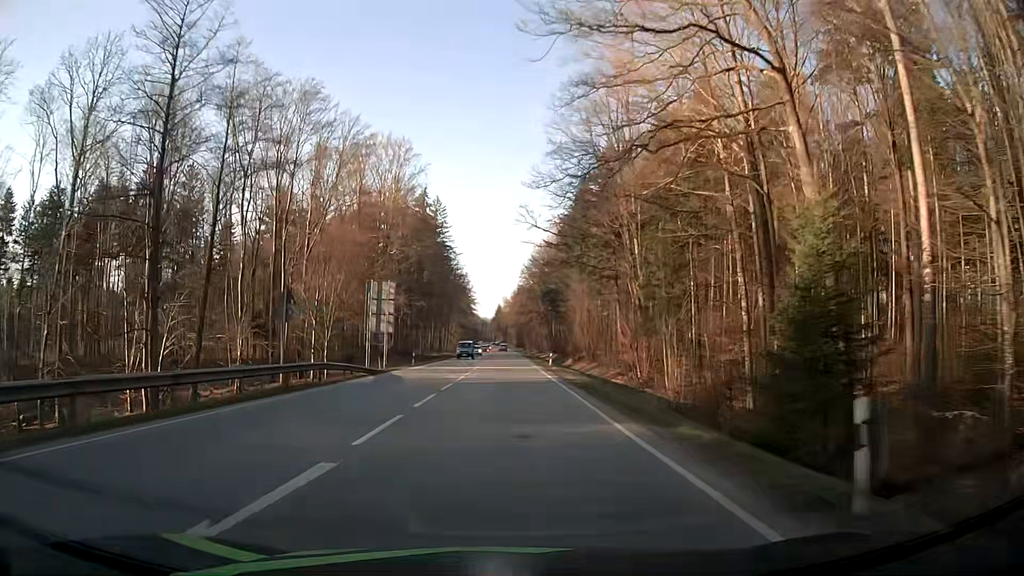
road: secondary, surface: asphalt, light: Day
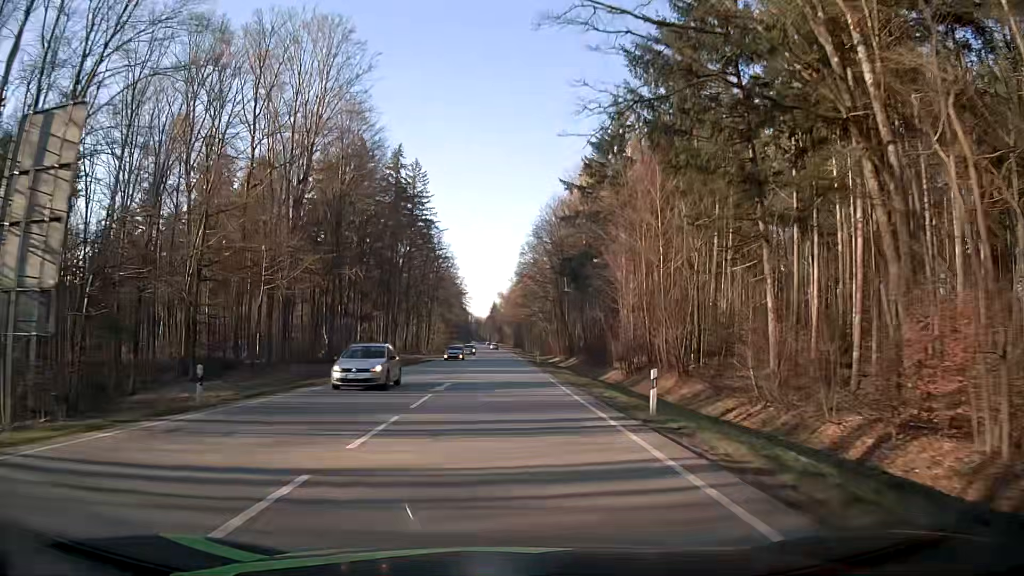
(+0.1, +36.5) m; 0°
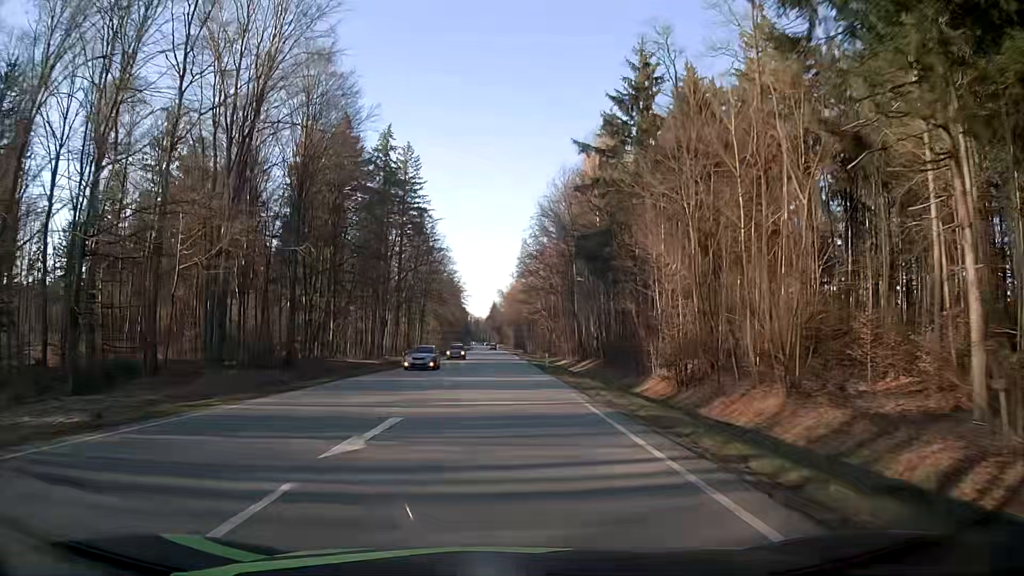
(0.0, +12.6) m; 0°
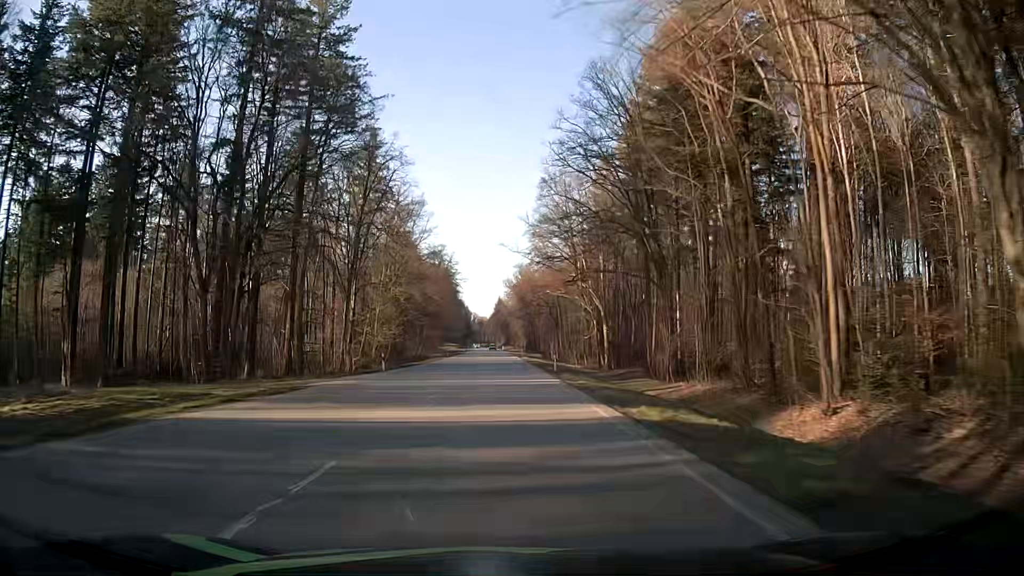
(-0.1, +65.6) m; -1°
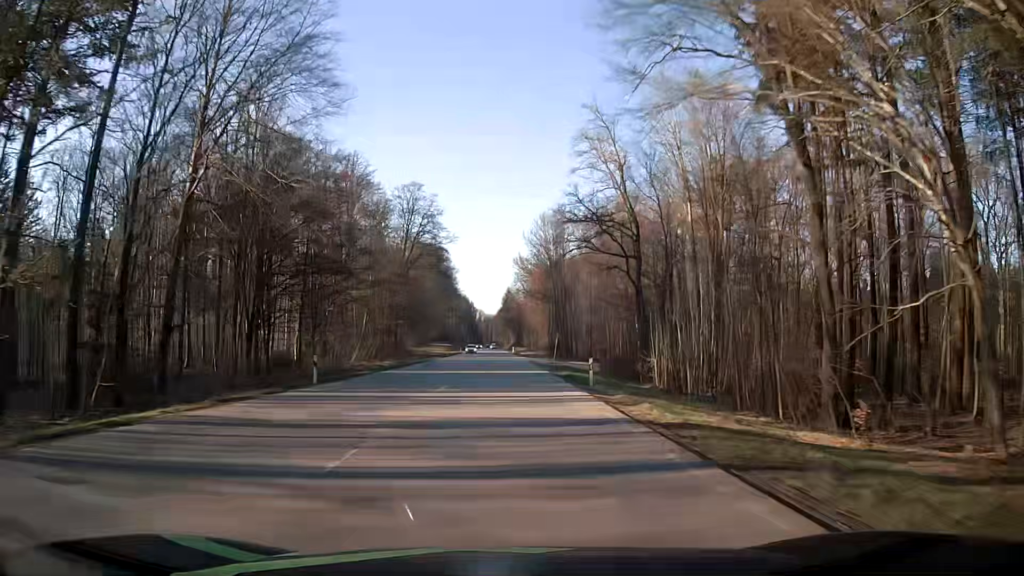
(-0.3, +69.3) m; -1°
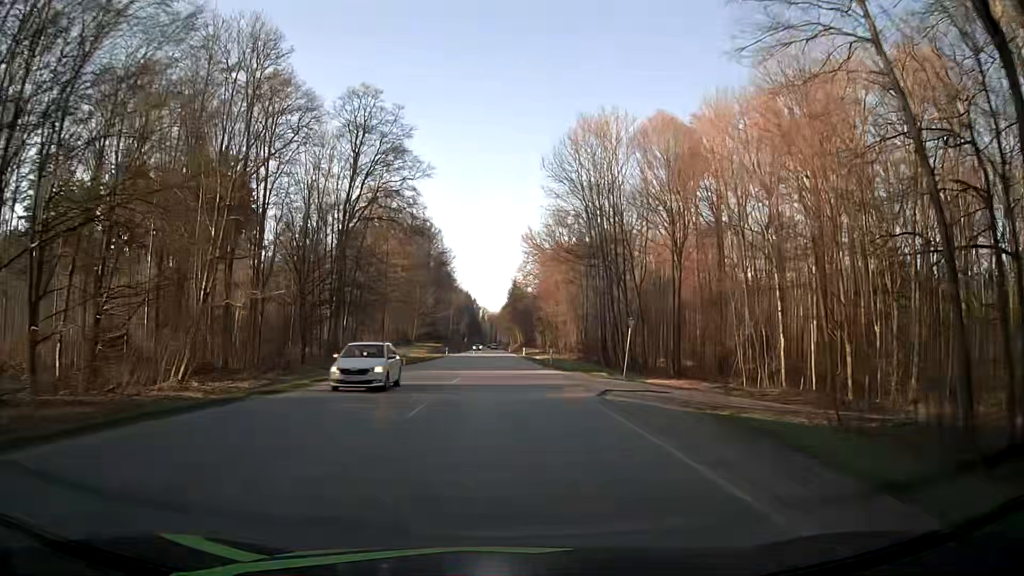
(-0.1, +43.1) m; 0°
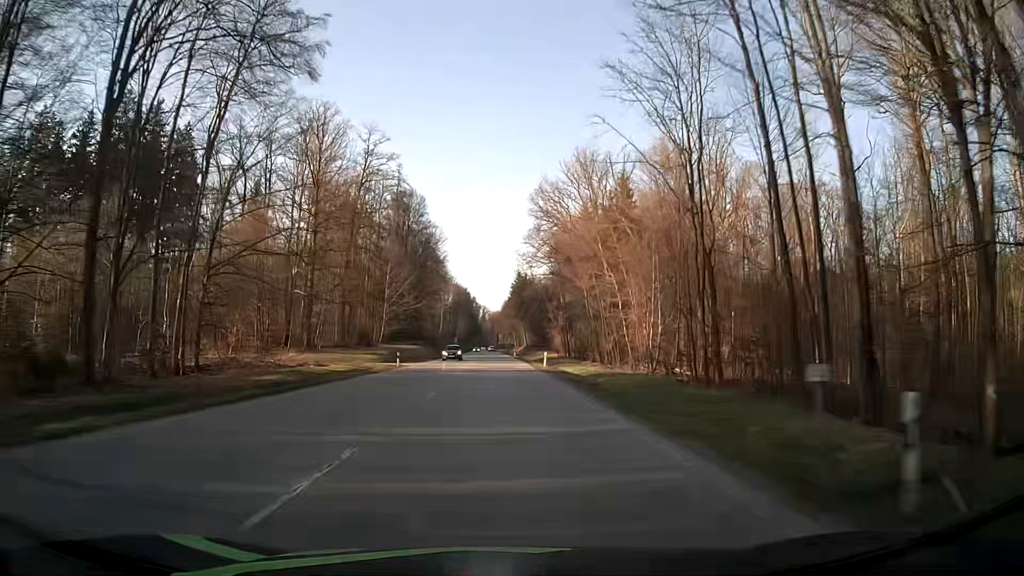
(0.0, +43.8) m; 0°
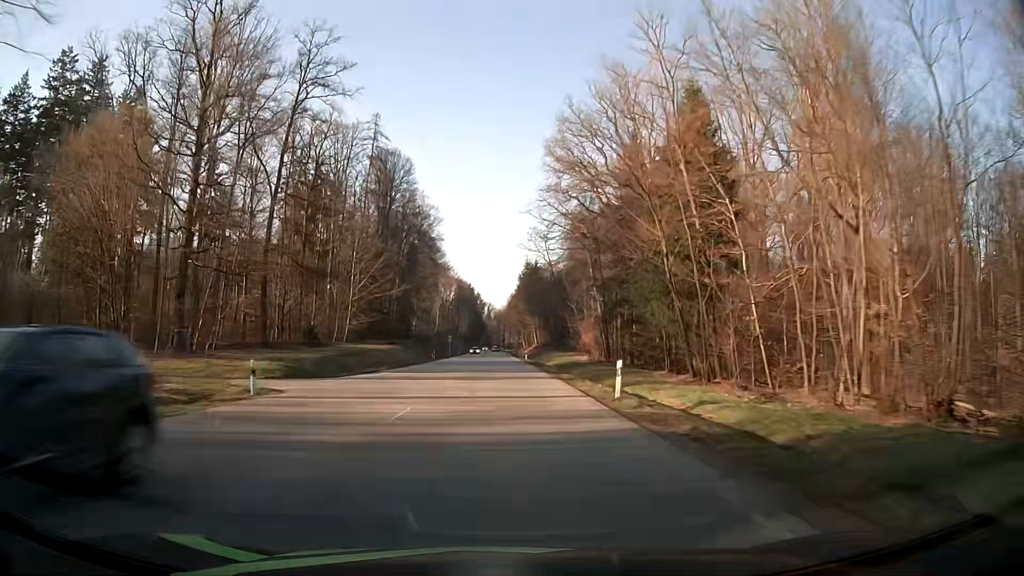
(-0.2, +29.3) m; -1°
(0, +10) (0, +20) (0, +30) (0, +40) (0, +50) (0, +60) (0, +70) (-1, +80) (-1, +90) (-1, +100) m
